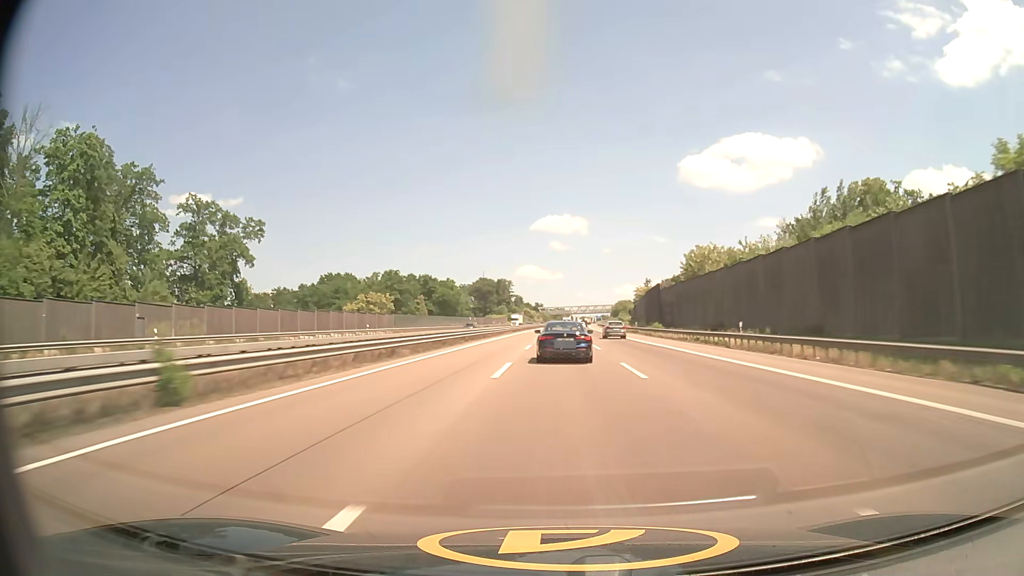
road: motorway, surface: asphalt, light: Day
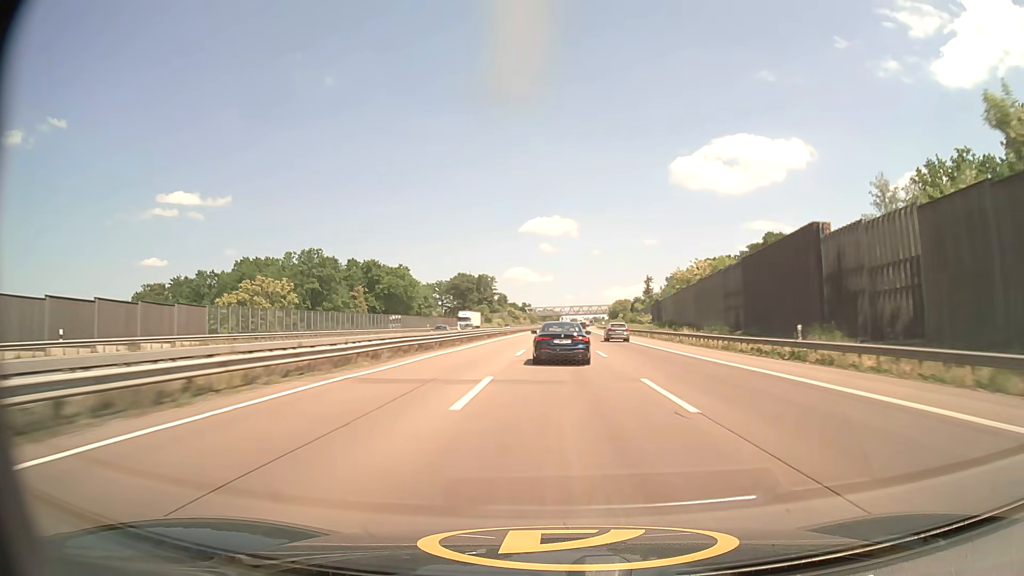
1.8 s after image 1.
(+0.4, +59.3) m; +1°
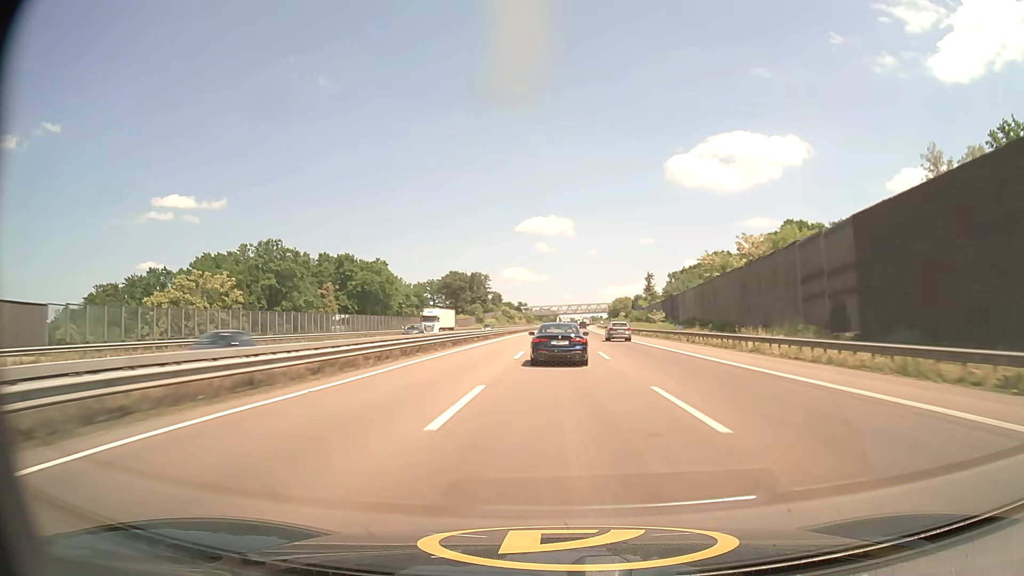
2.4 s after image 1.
(+0.1, +19.7) m; 0°
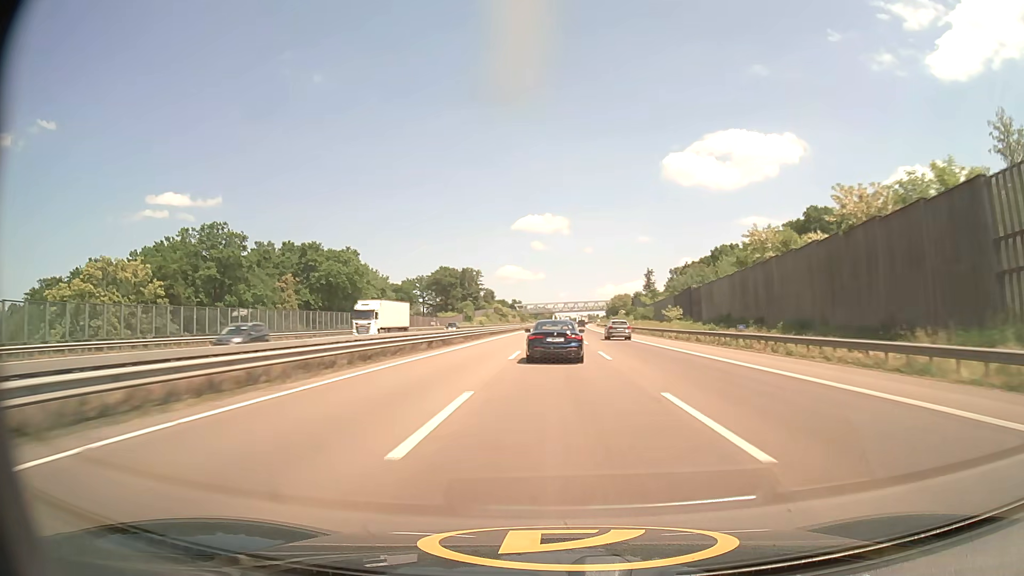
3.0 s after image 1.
(0.0, +19.8) m; 0°
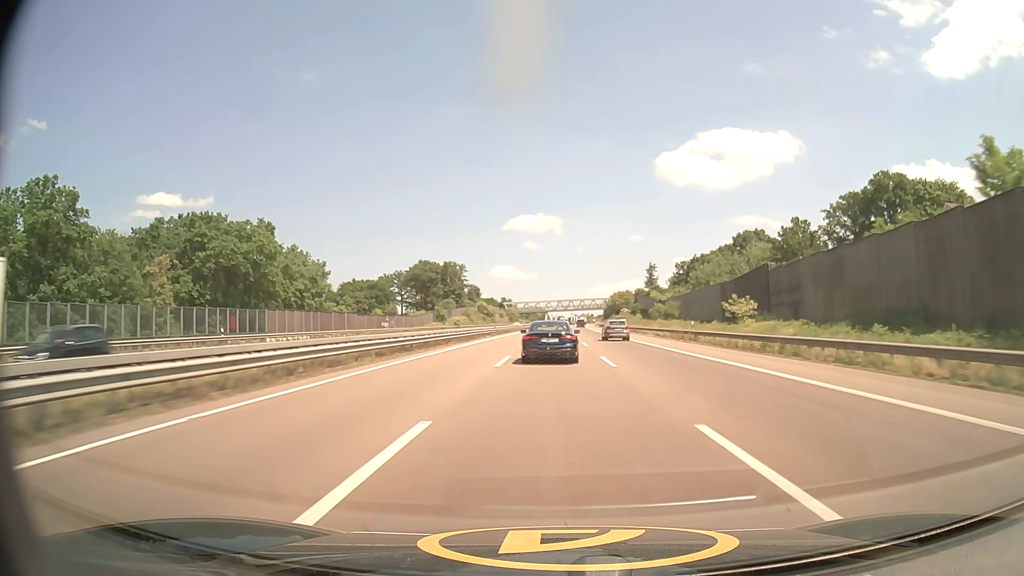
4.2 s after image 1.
(+0.2, +39.3) m; +1°
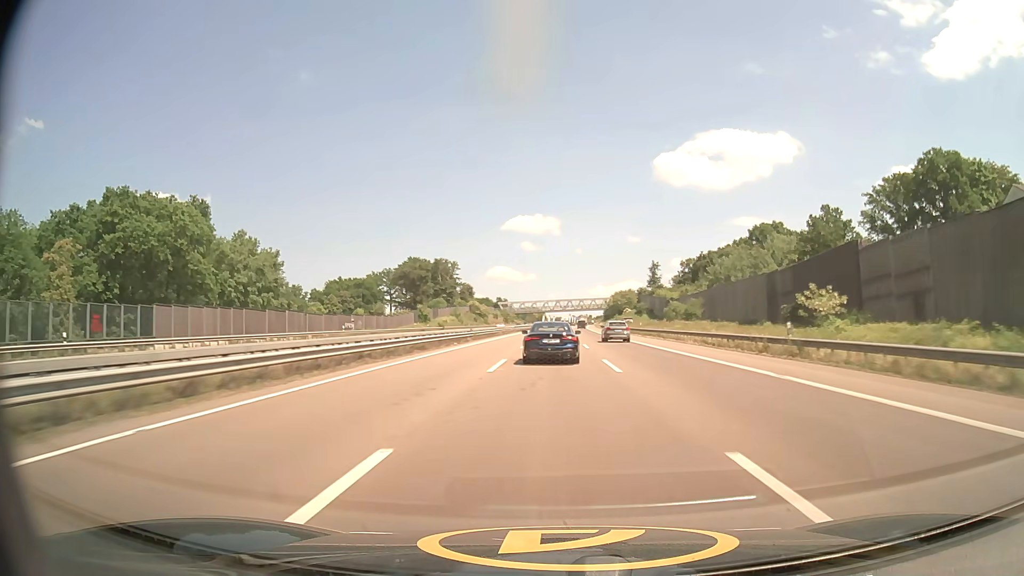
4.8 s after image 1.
(0.0, +19.6) m; 0°
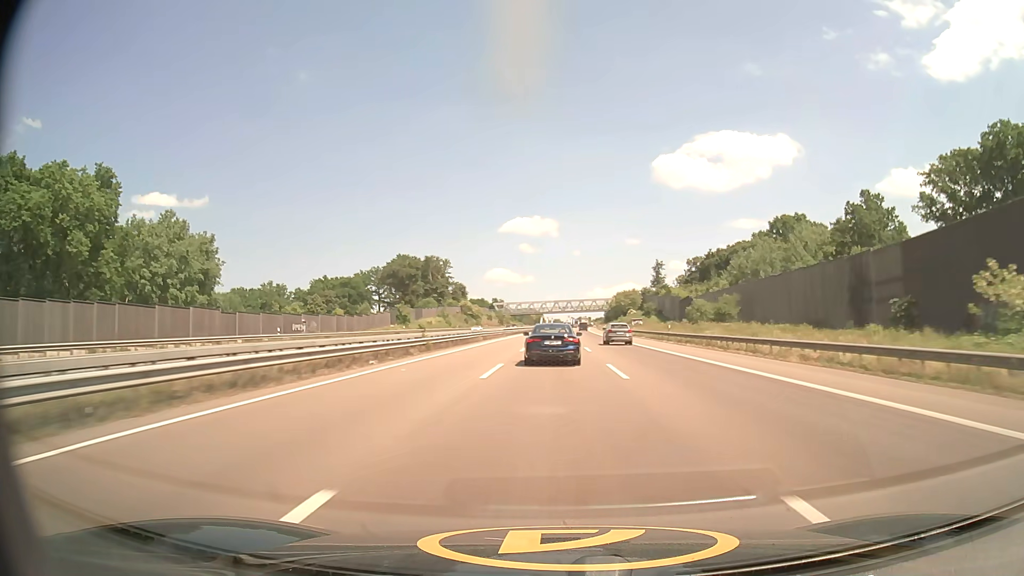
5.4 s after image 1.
(+0.1, +19.6) m; 0°
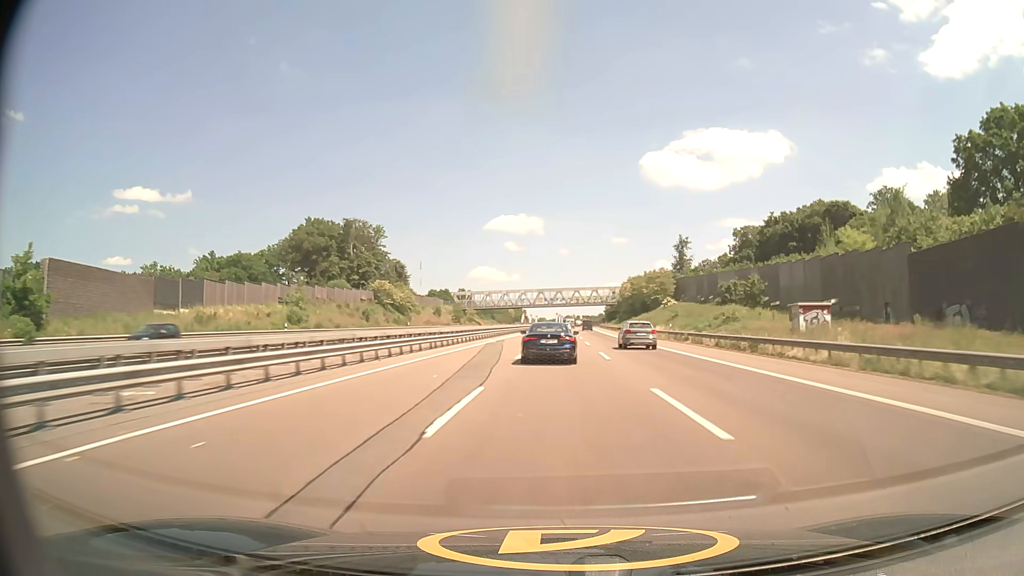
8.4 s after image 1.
(+0.8, +98.1) m; +1°
(0, +10) (0, +20) (0, +30) (0, +40) (0, +50) (+1, +60) (+1, +70) (+1, +80) (+1, +90) (+2, +100) m
